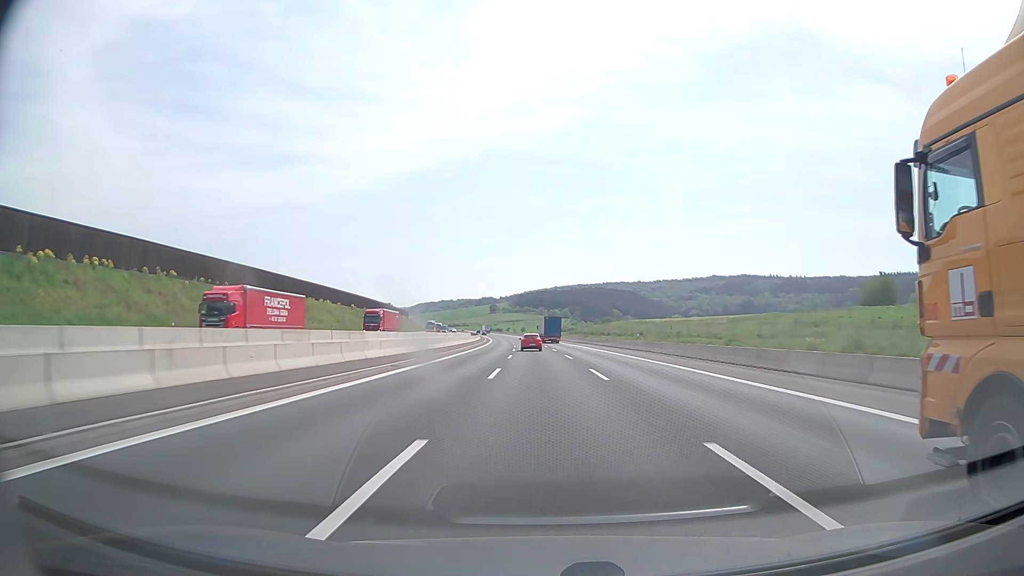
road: motorway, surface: asphalt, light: Day
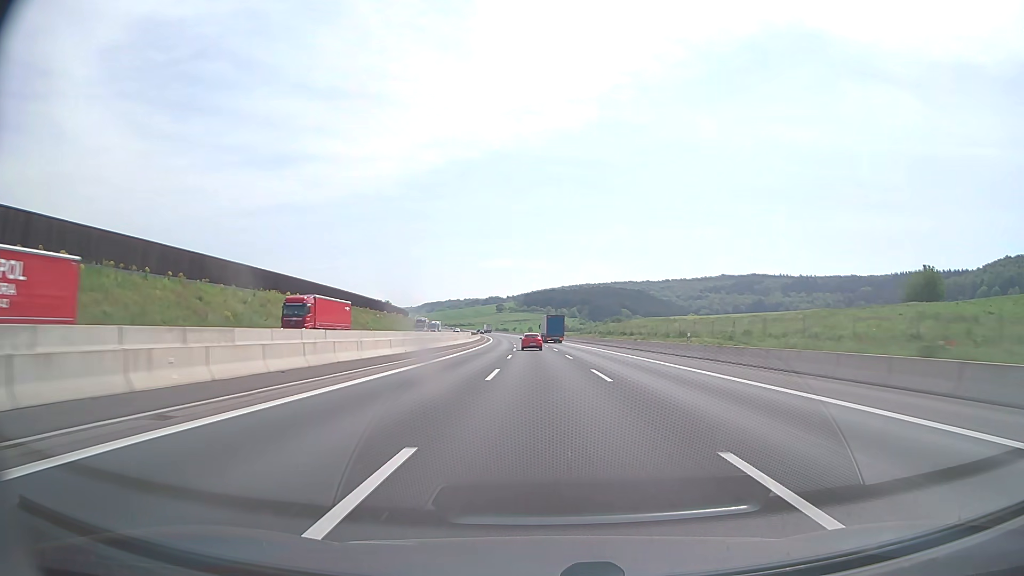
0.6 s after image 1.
(-0.1, +18.7) m; -1°
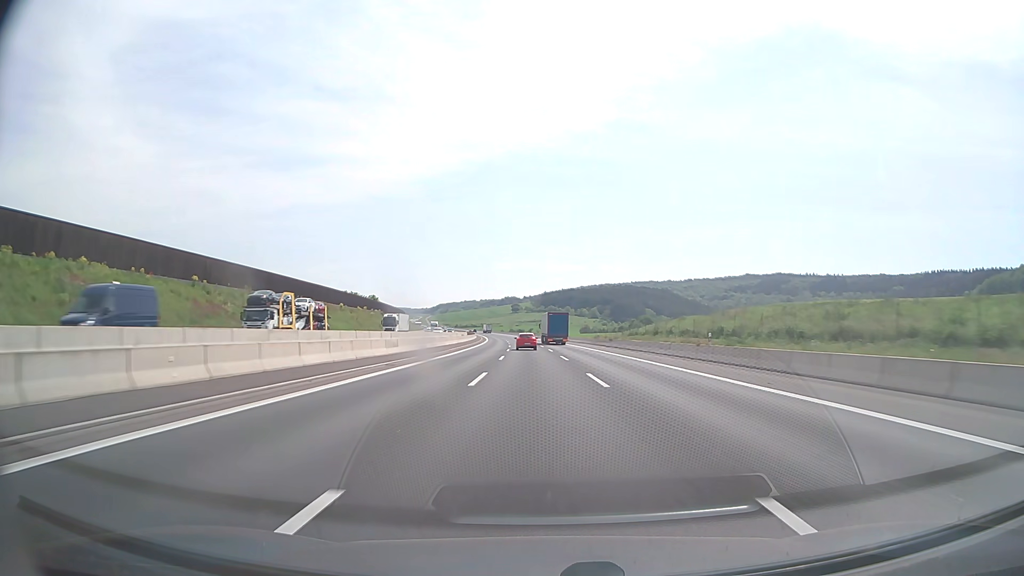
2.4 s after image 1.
(-0.7, +56.0) m; -2°
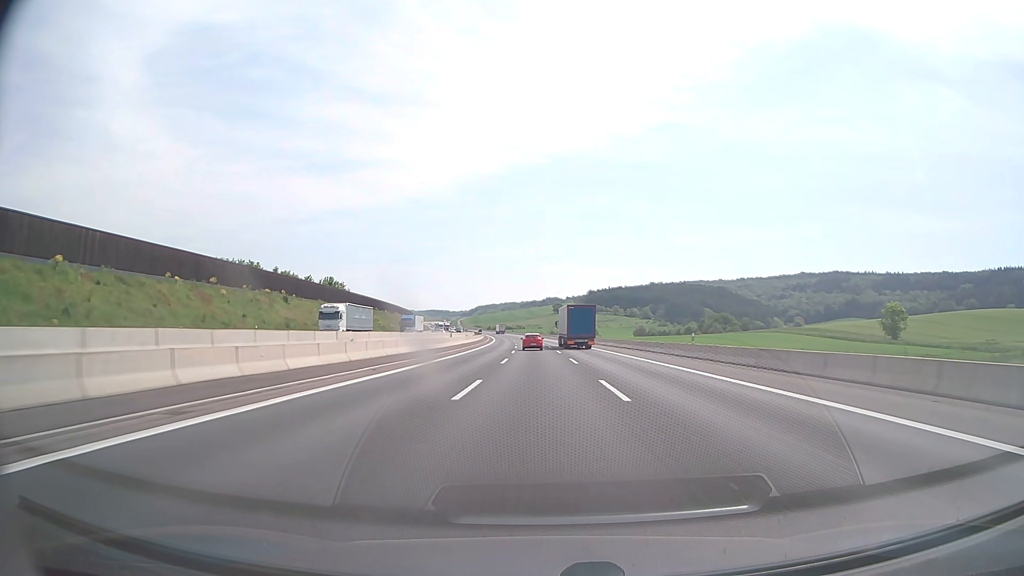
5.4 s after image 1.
(-2.8, +93.7) m; -4°
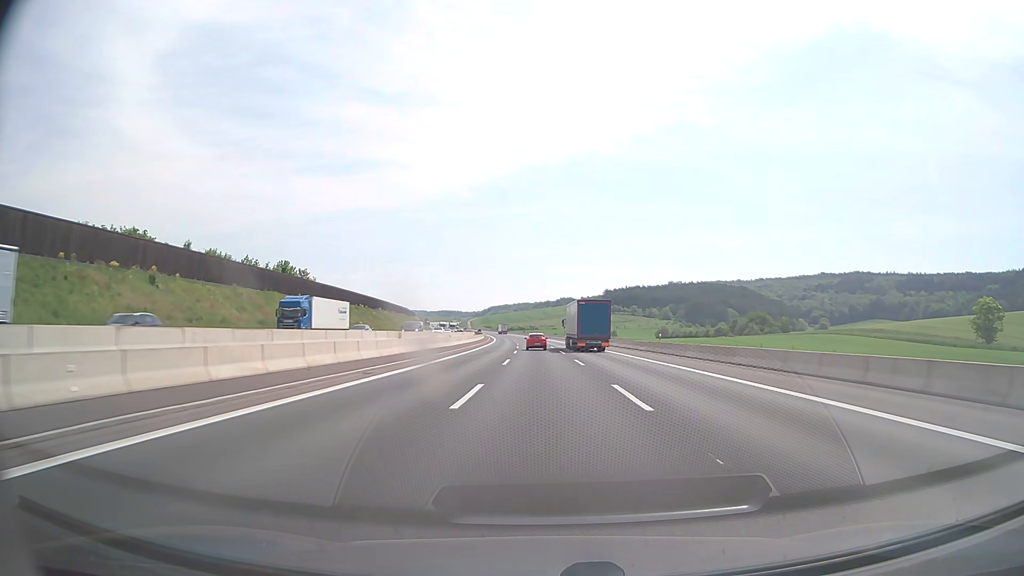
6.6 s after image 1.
(-0.4, +37.6) m; -1°
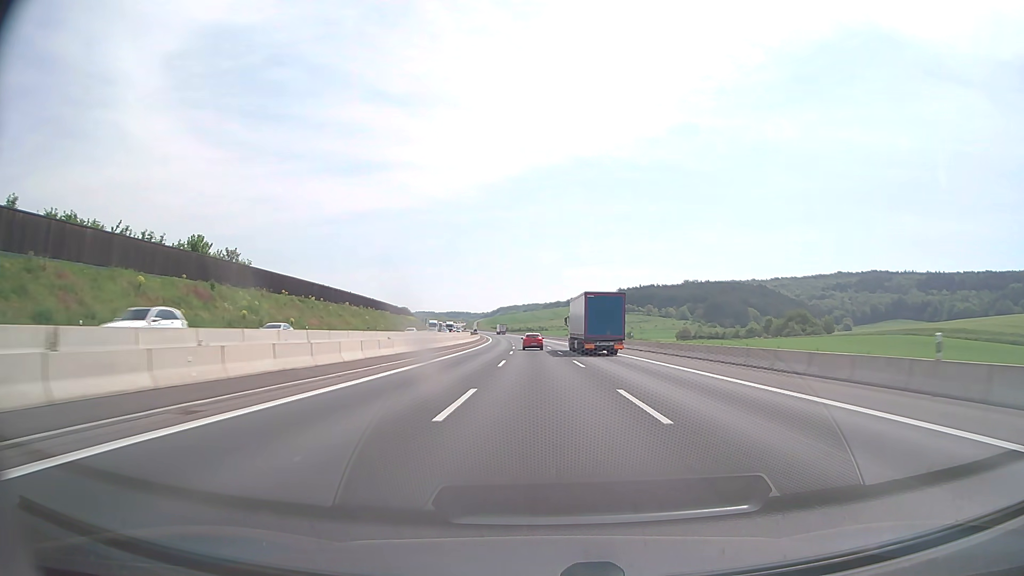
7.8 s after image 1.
(-0.2, +37.7) m; -1°
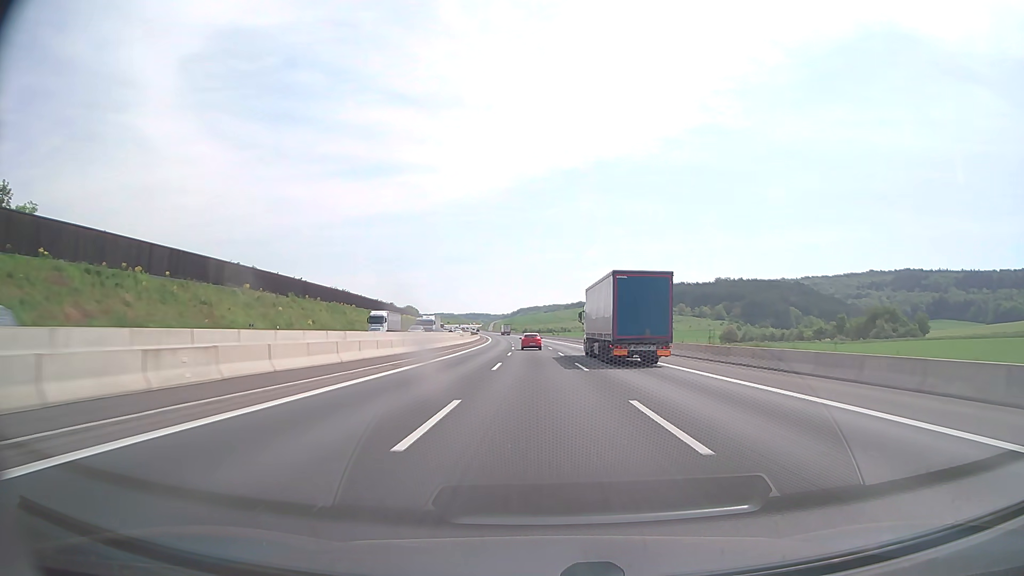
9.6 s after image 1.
(-1.0, +56.7) m; -2°
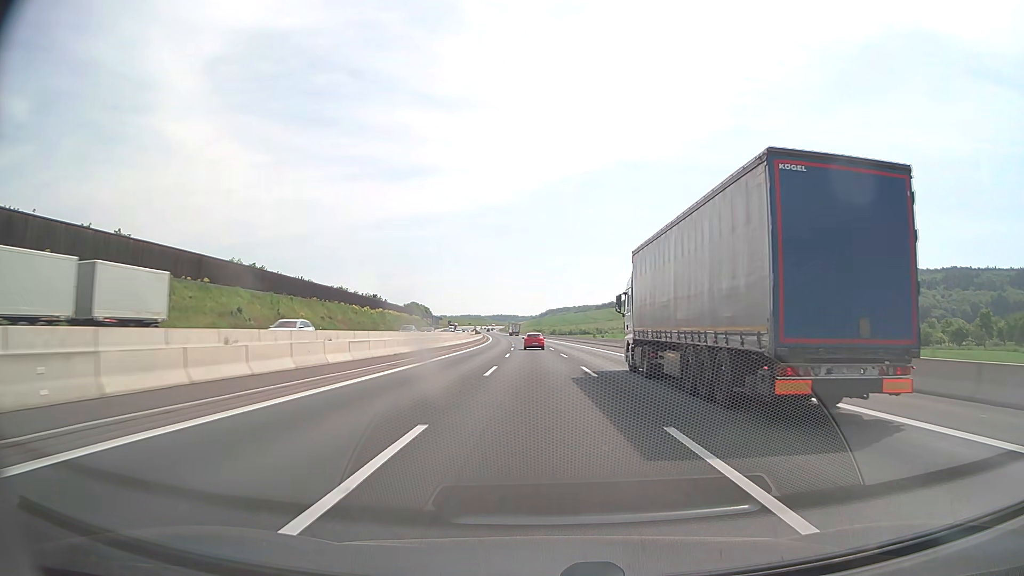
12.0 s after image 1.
(-1.6, +75.9) m; -2°
